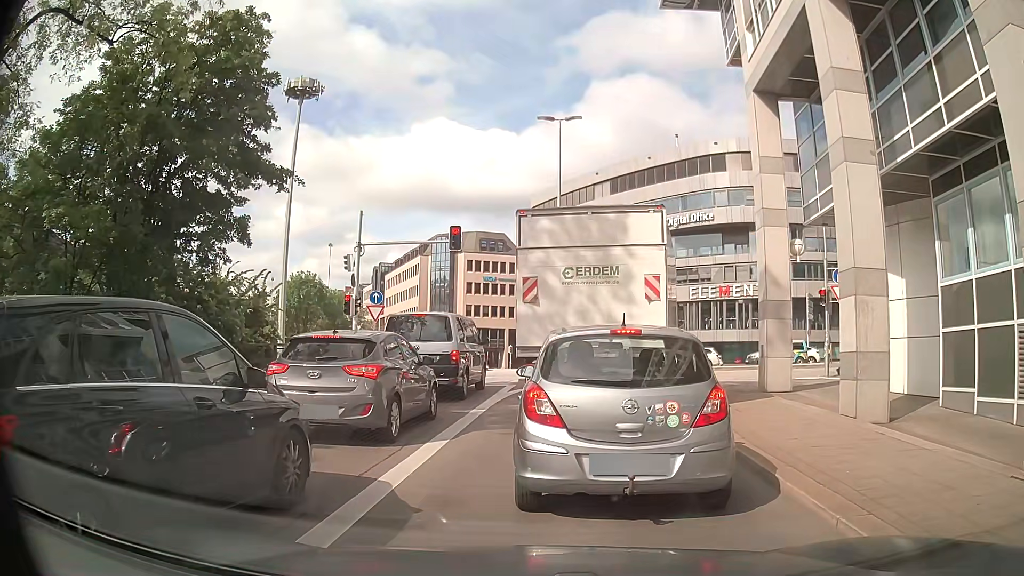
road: primary_link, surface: asphalt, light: Day
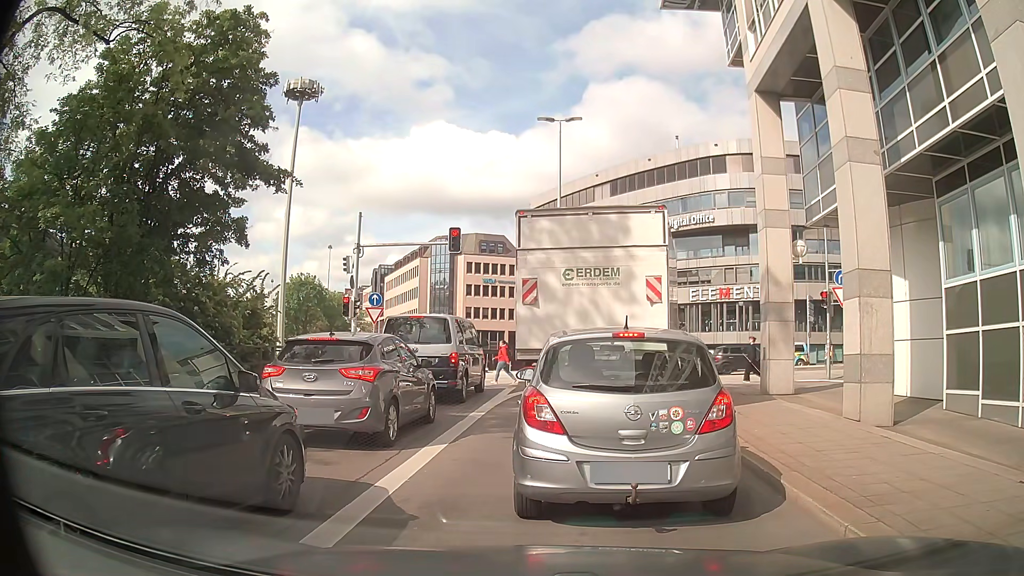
(0.0, +0.2) m; 0°
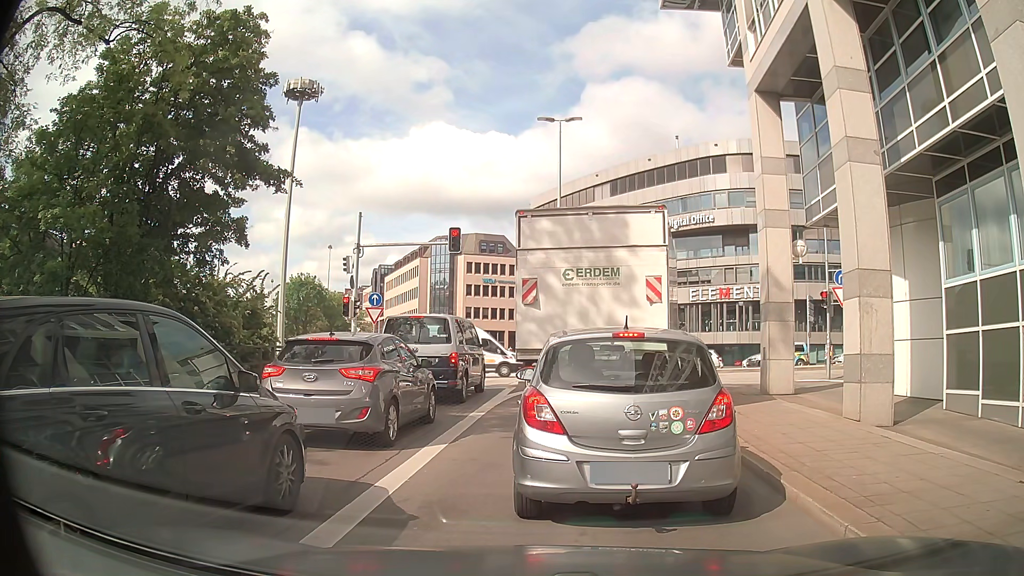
(0.0, 0.0) m; 0°
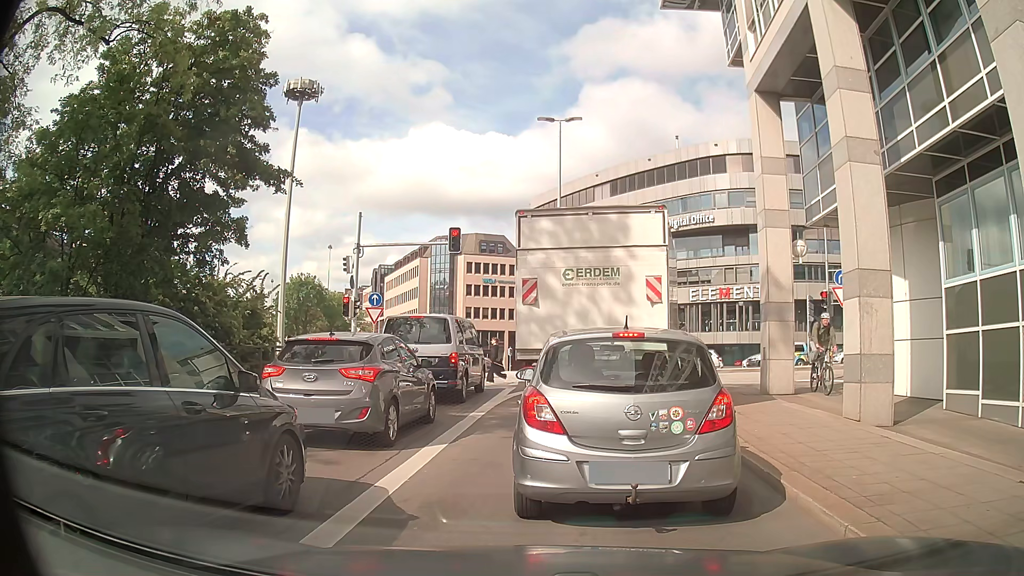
(0.0, 0.0) m; 0°
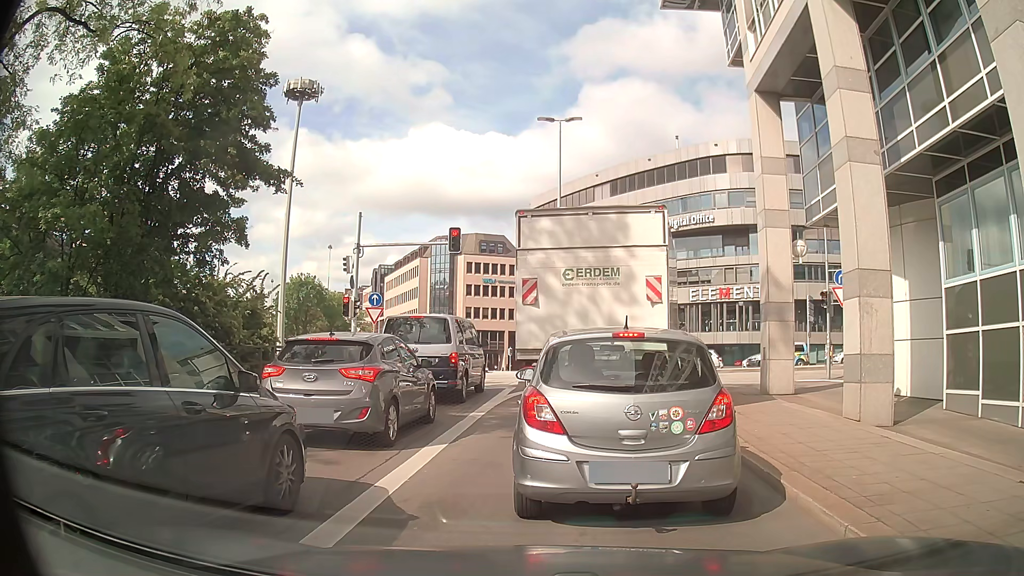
(0.0, 0.0) m; 0°
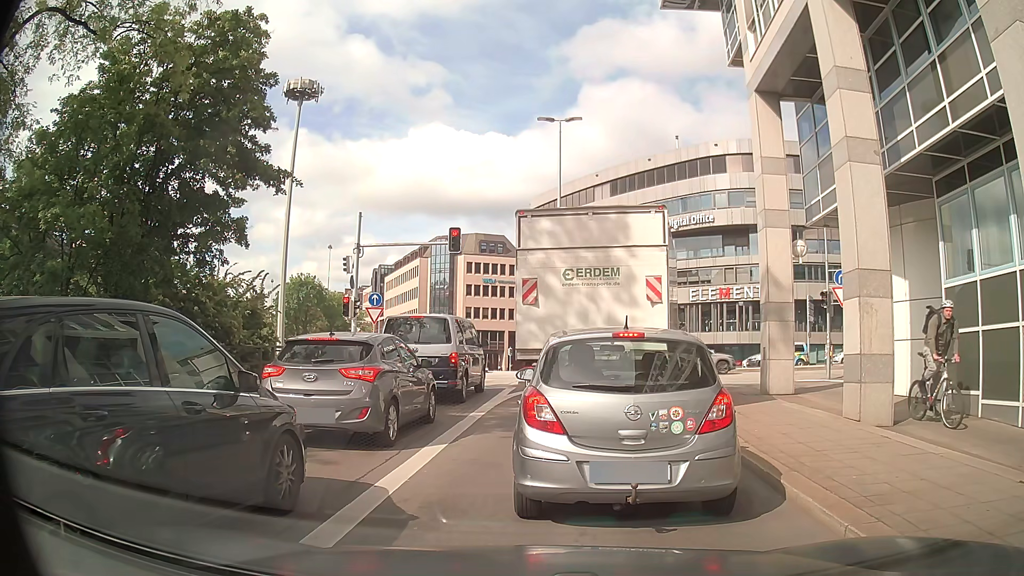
(0.0, 0.0) m; 0°
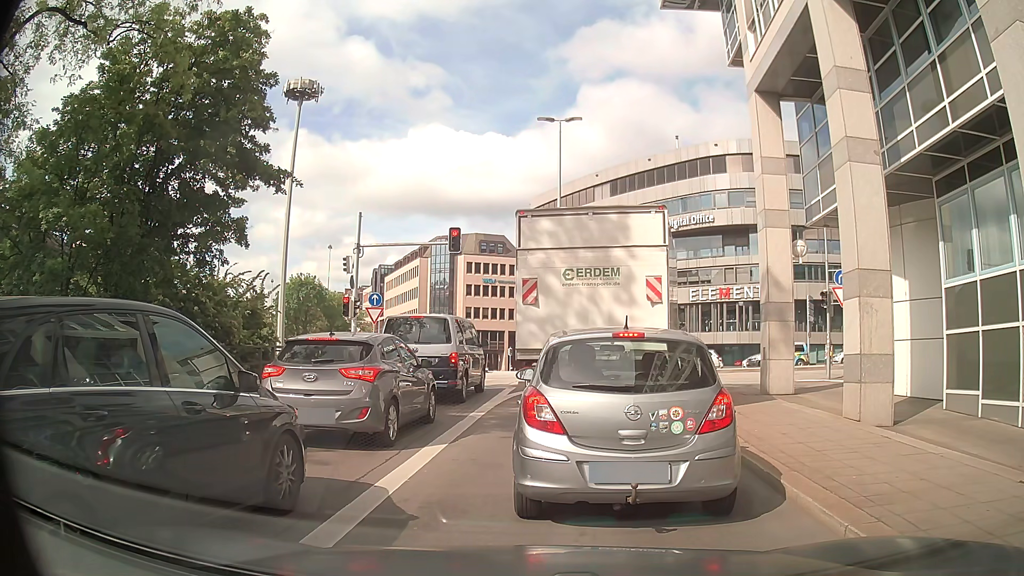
(0.0, 0.0) m; 0°
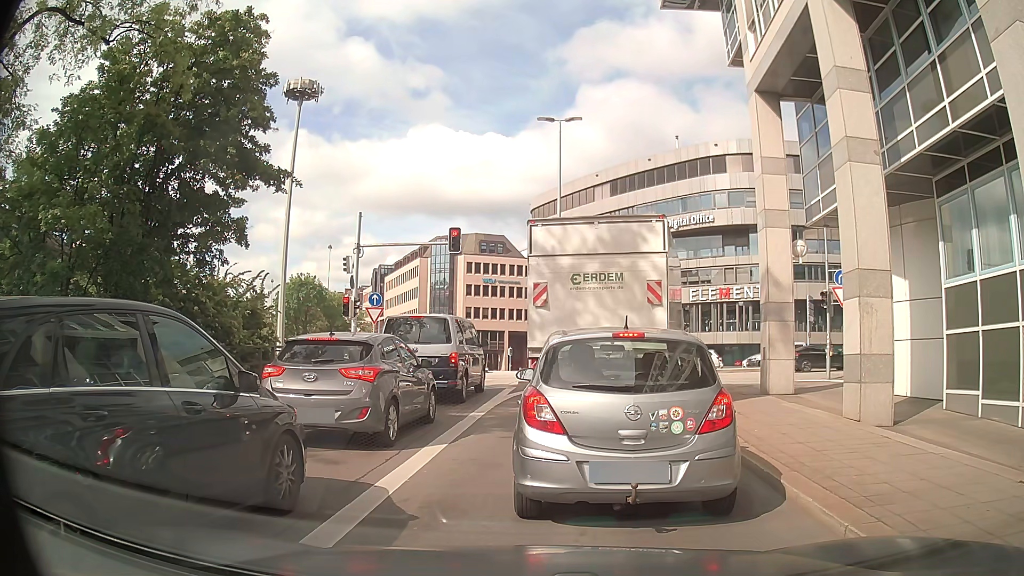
(0.0, 0.0) m; 0°
